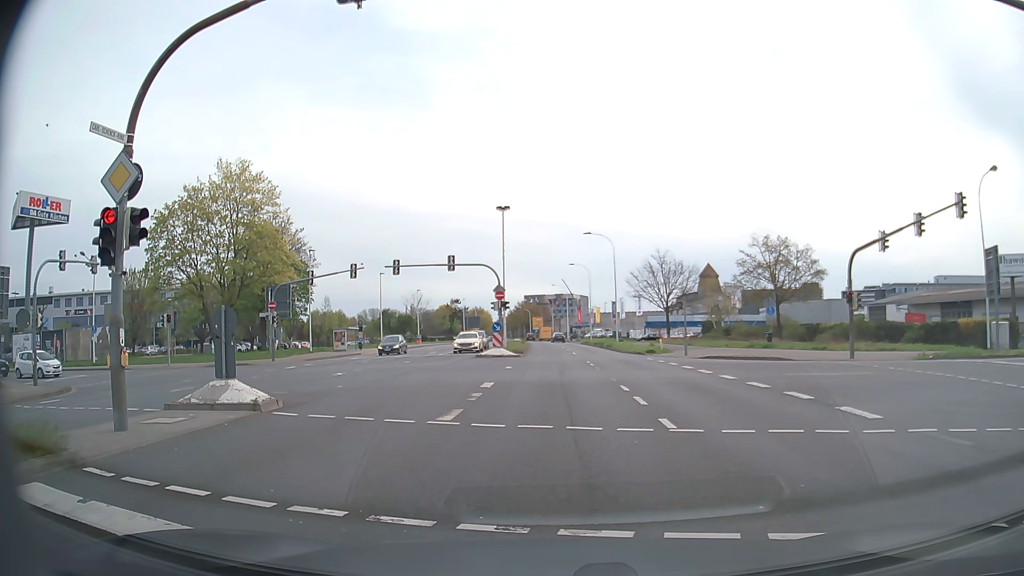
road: secondary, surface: asphalt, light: Day
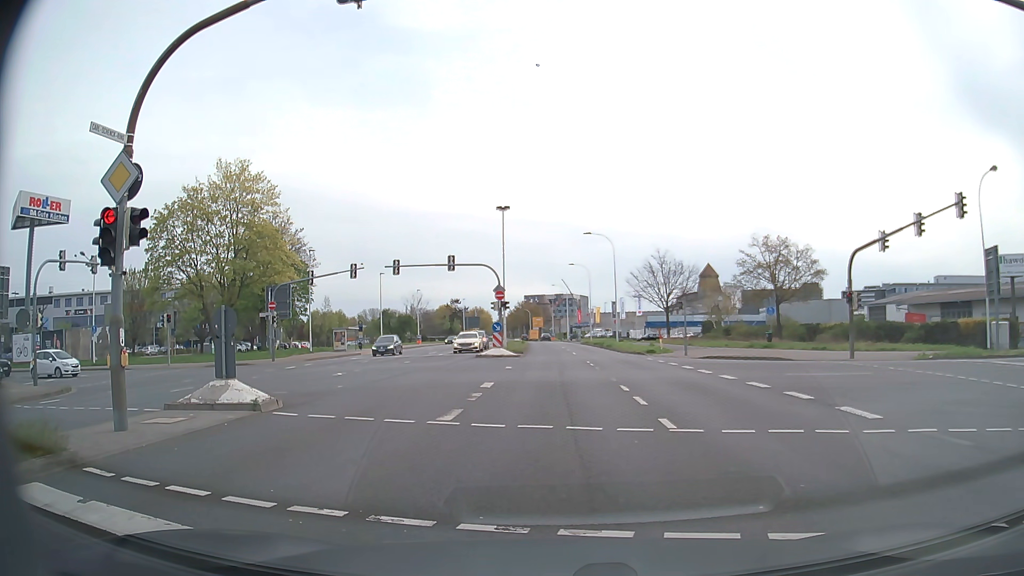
(0.0, 0.0) m; 0°
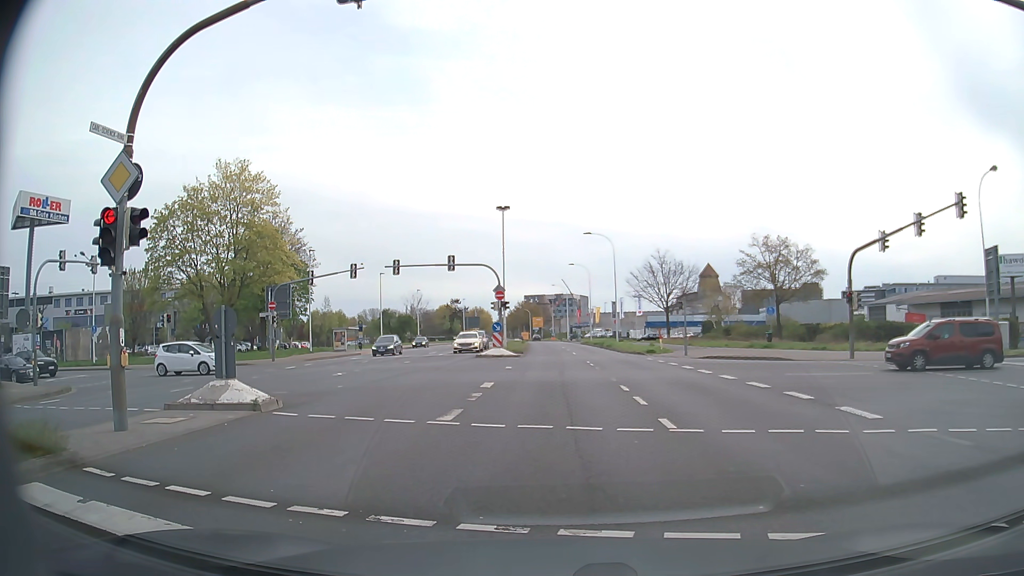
(0.0, 0.0) m; 0°
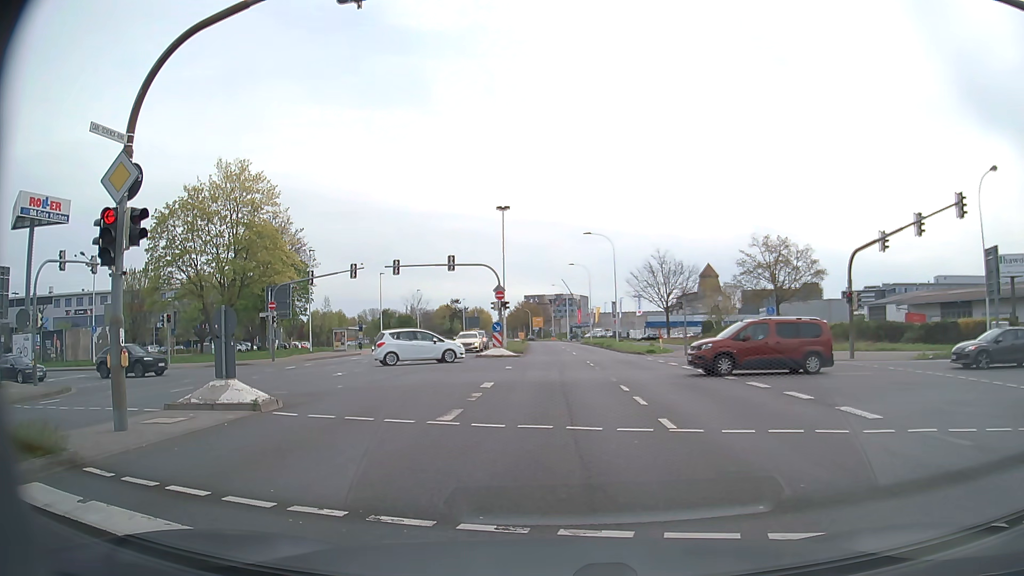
(0.0, 0.0) m; 0°
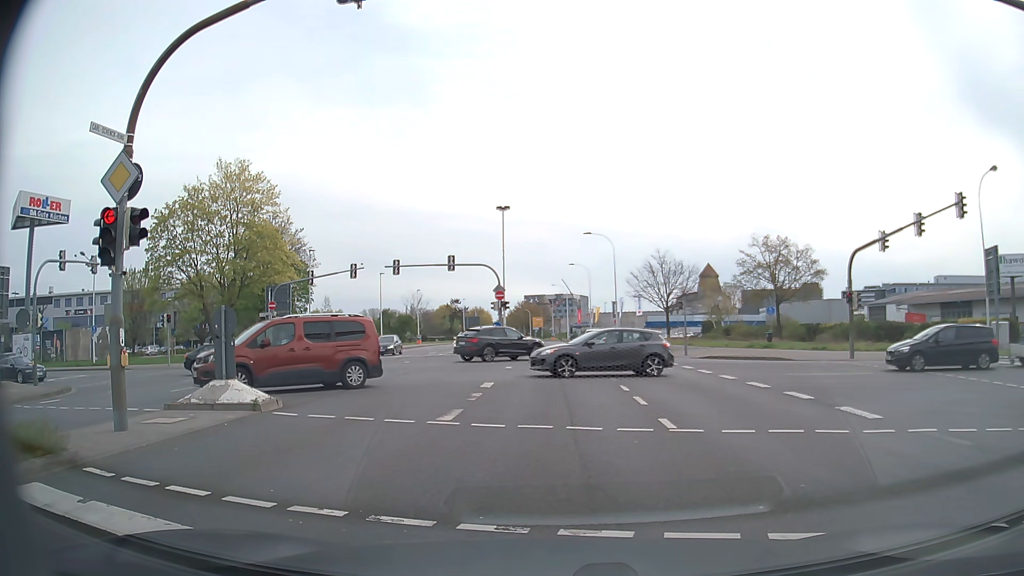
(0.0, 0.0) m; 0°
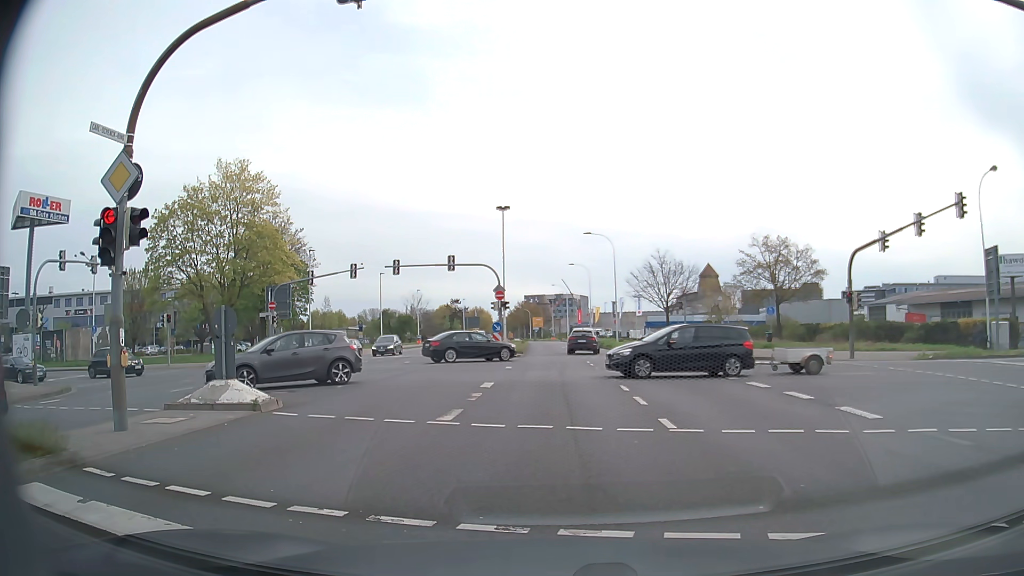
(0.0, 0.0) m; 0°
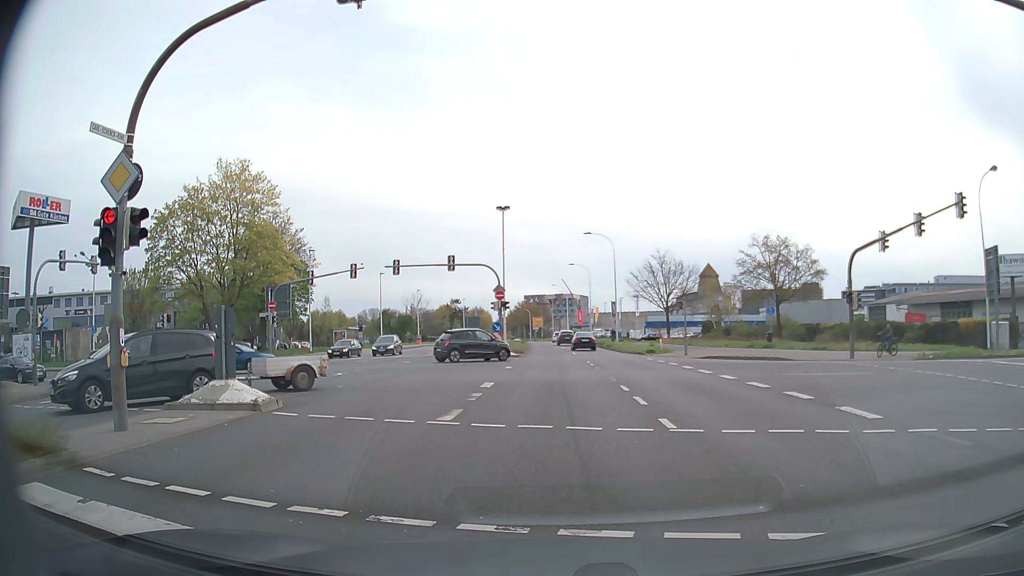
(0.0, 0.0) m; 0°
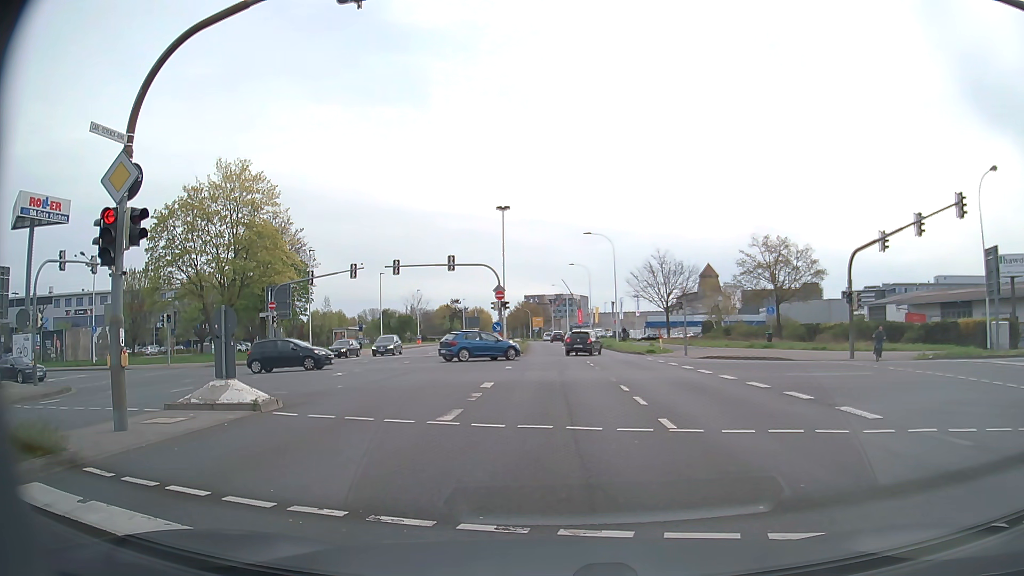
(0.0, 0.0) m; 0°
(0, +10) (0, +20) (0, +30) (0, +40) (-1, +50) (-1, +60) (-1, +70) (-2, +80) (-2, +90) (-3, +100) m
